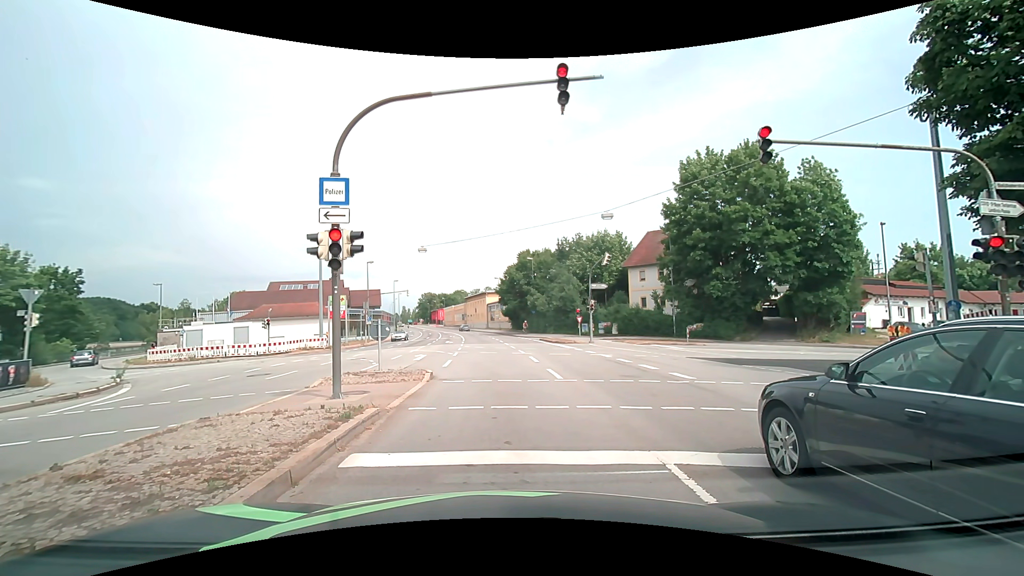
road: primary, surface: asphalt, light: Day
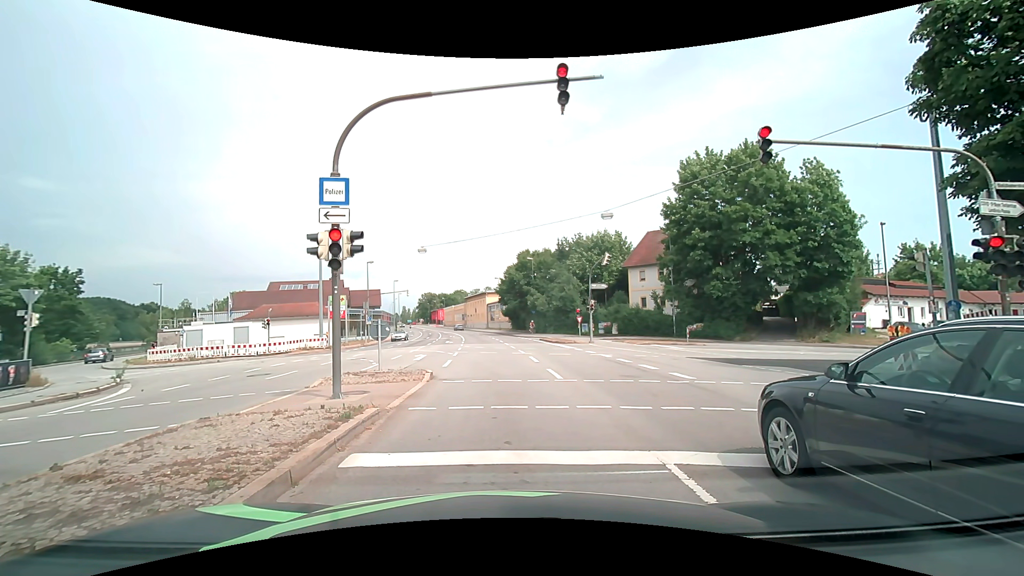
(0.0, 0.0) m; 0°
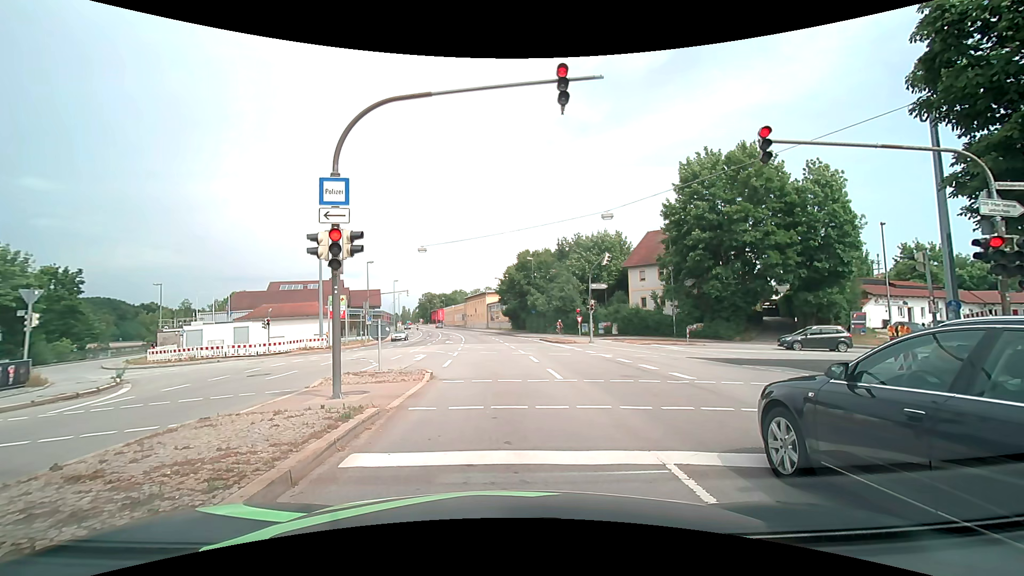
(0.0, 0.0) m; 0°
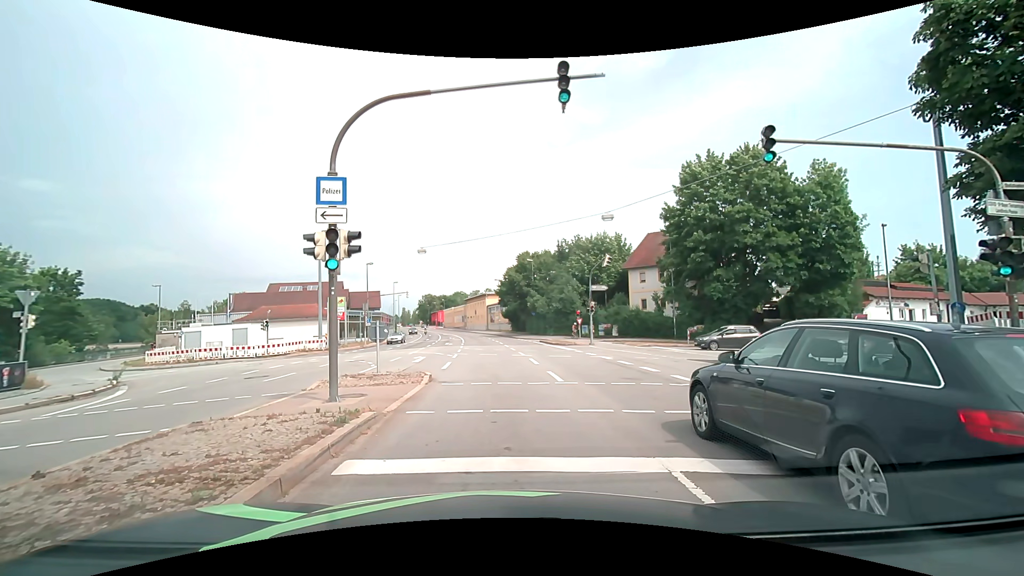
(0.0, +0.1) m; 0°
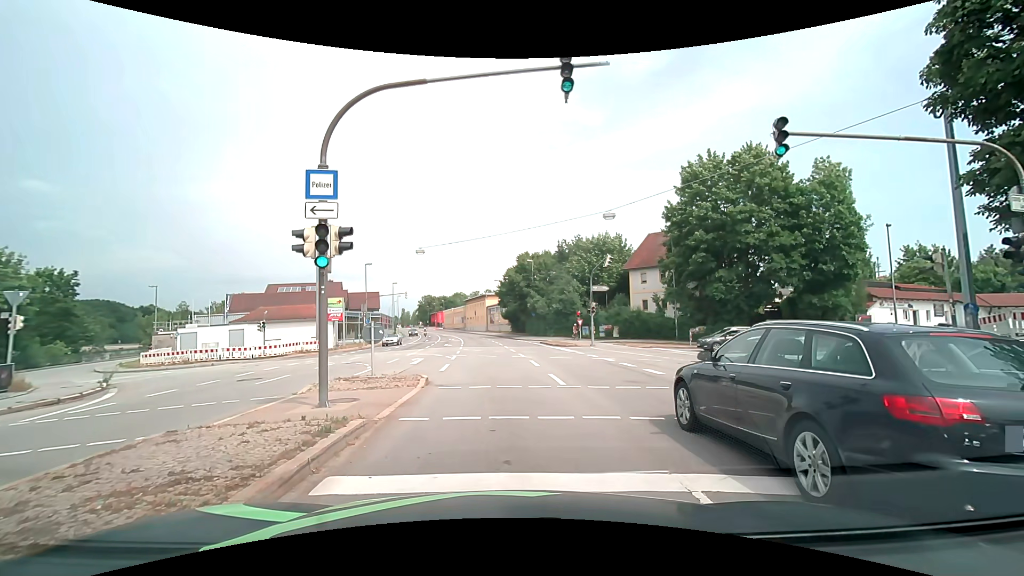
(0.0, +0.6) m; 0°
